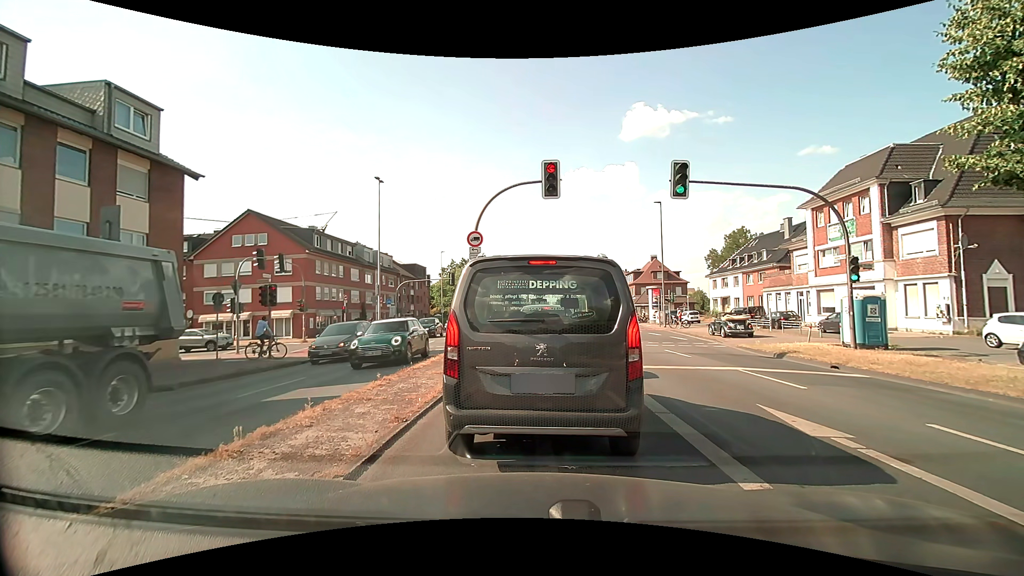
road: primary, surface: asphalt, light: Day
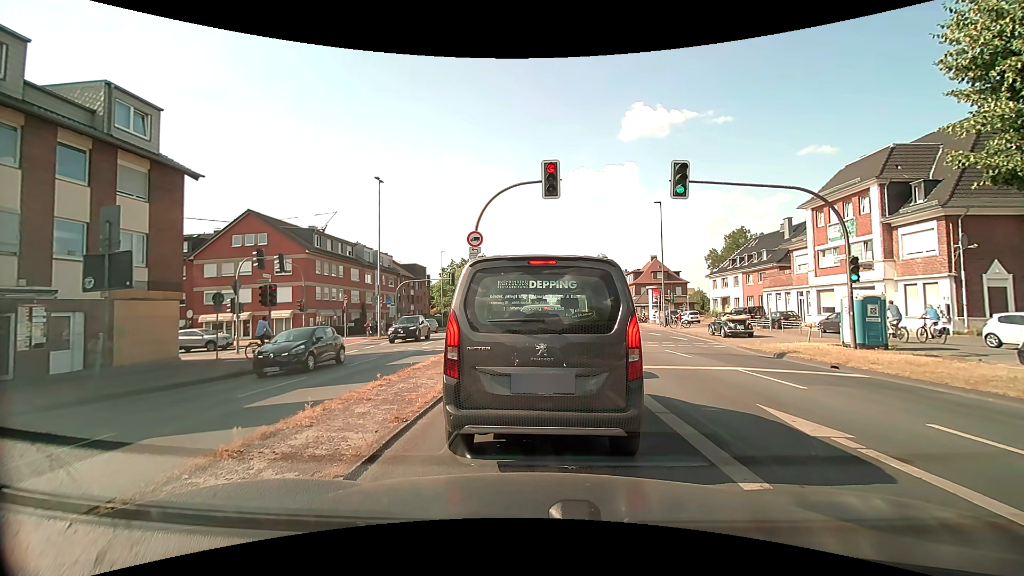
(0.0, 0.0) m; 0°
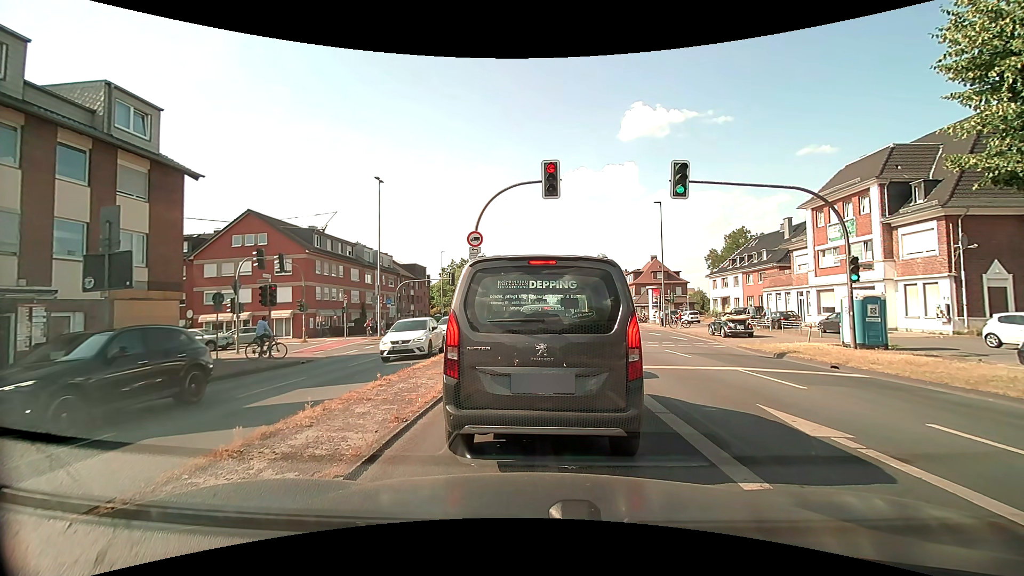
(0.0, 0.0) m; 0°
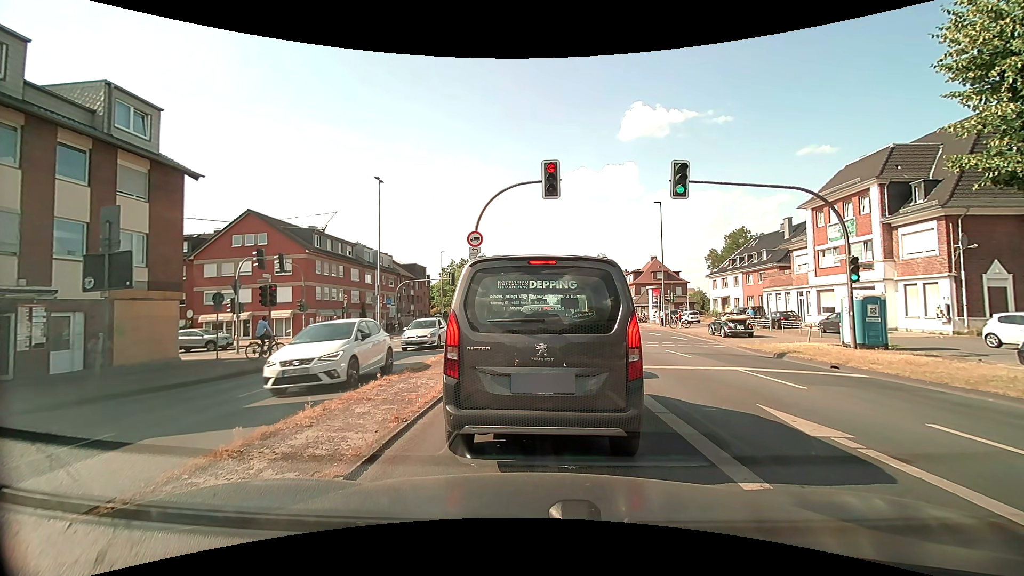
(0.0, 0.0) m; 0°
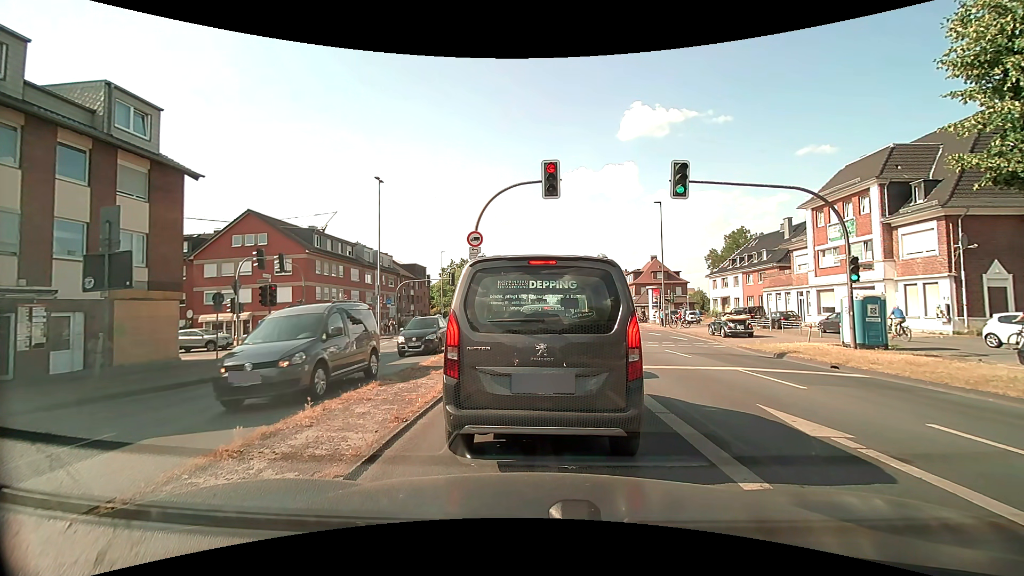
(0.0, 0.0) m; 0°
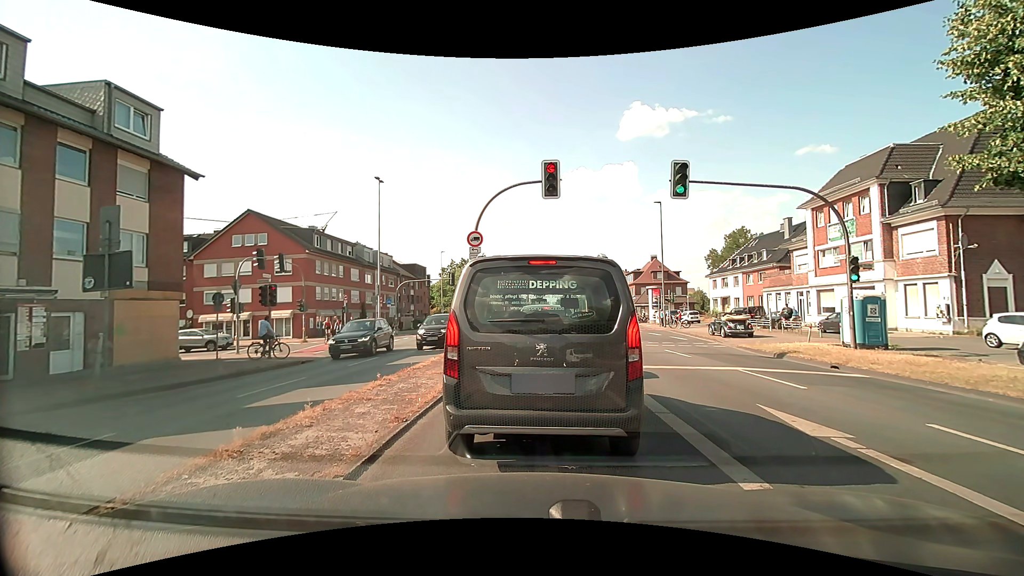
(0.0, 0.0) m; 0°
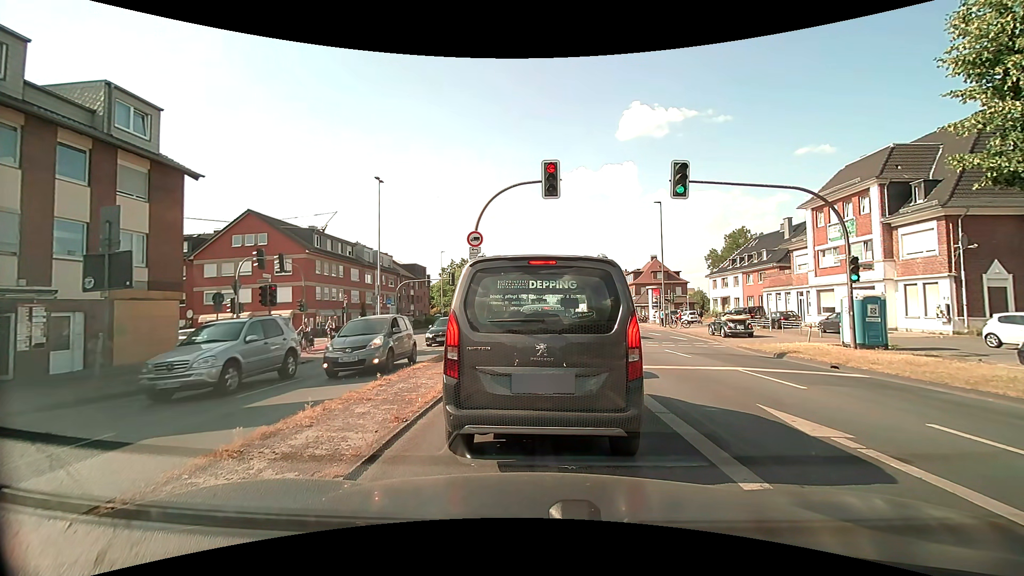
(0.0, 0.0) m; 0°
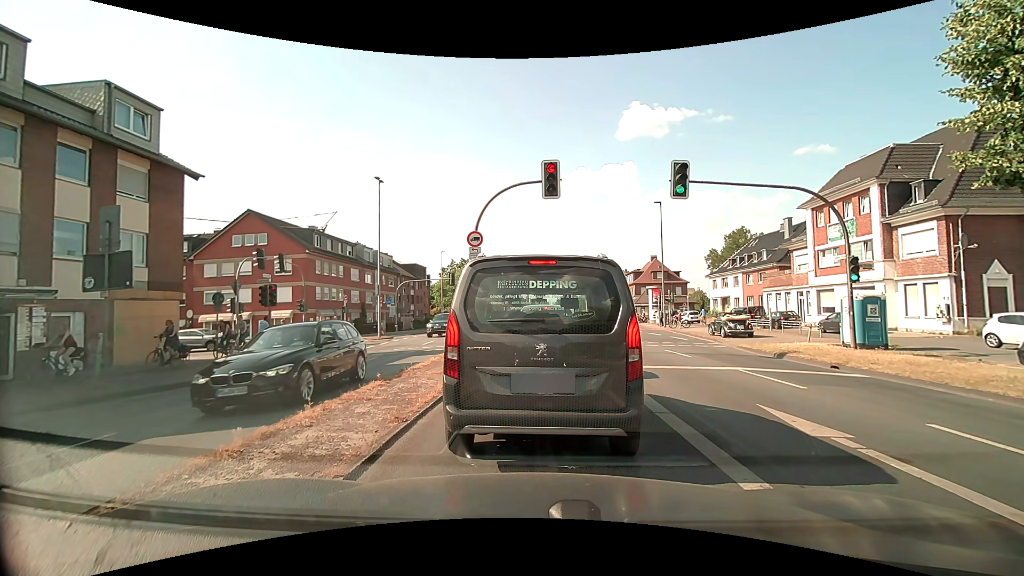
(0.0, 0.0) m; 0°
(0, +10) (0, +20) (0, +30) (-4, +39) (-12, +44) (-22, +43) (-32, +41) (-42, +39) (-52, +38) (-62, +36) m
